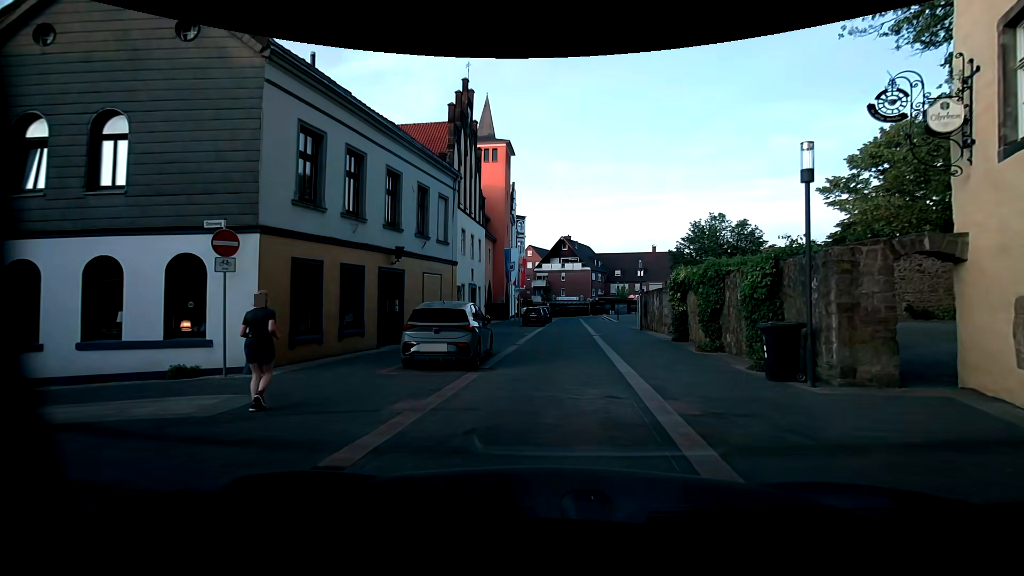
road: residential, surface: paving_stones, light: Day
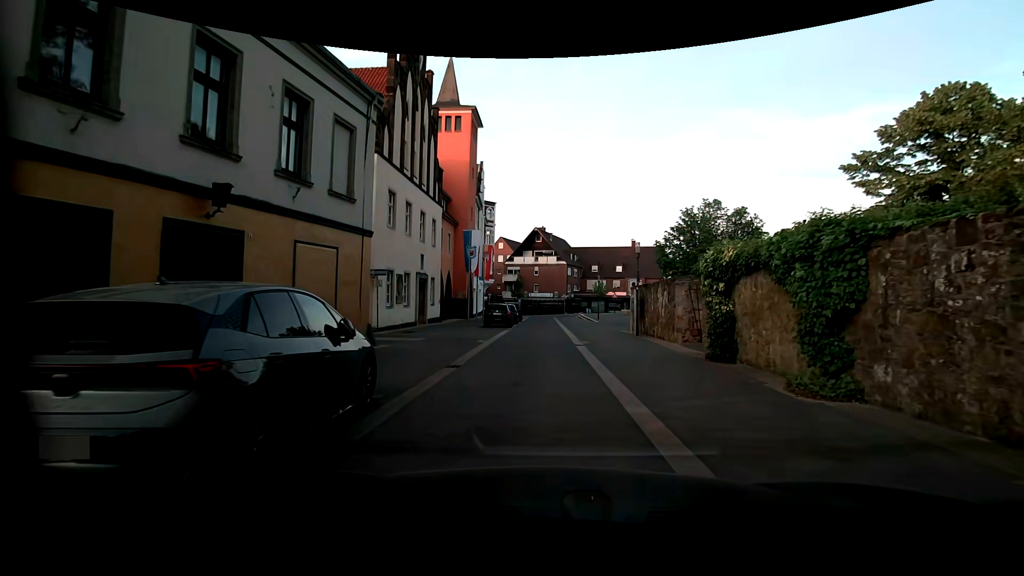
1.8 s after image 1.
(+0.5, +7.9) m; +4°
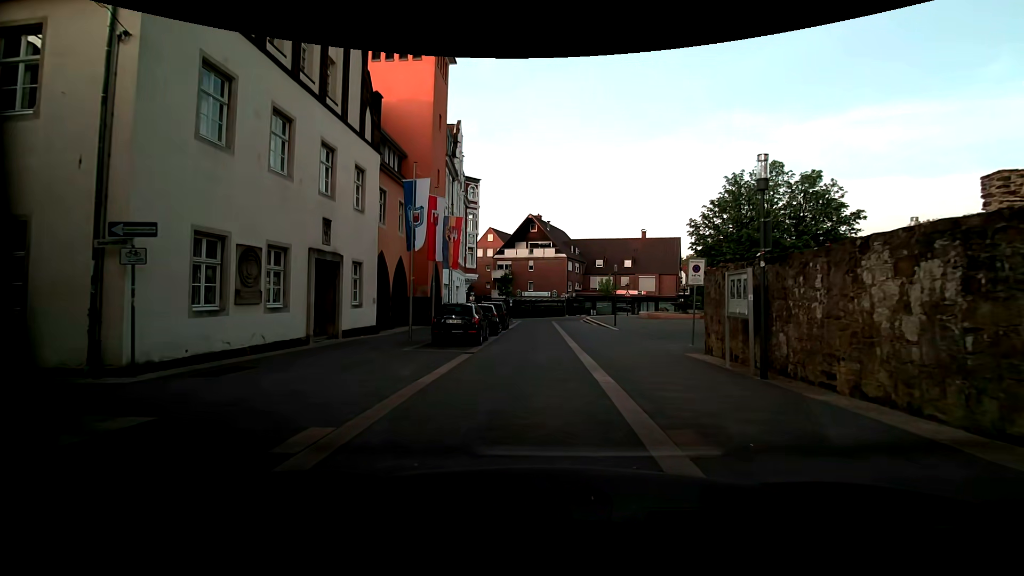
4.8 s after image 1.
(+0.3, +13.4) m; +1°
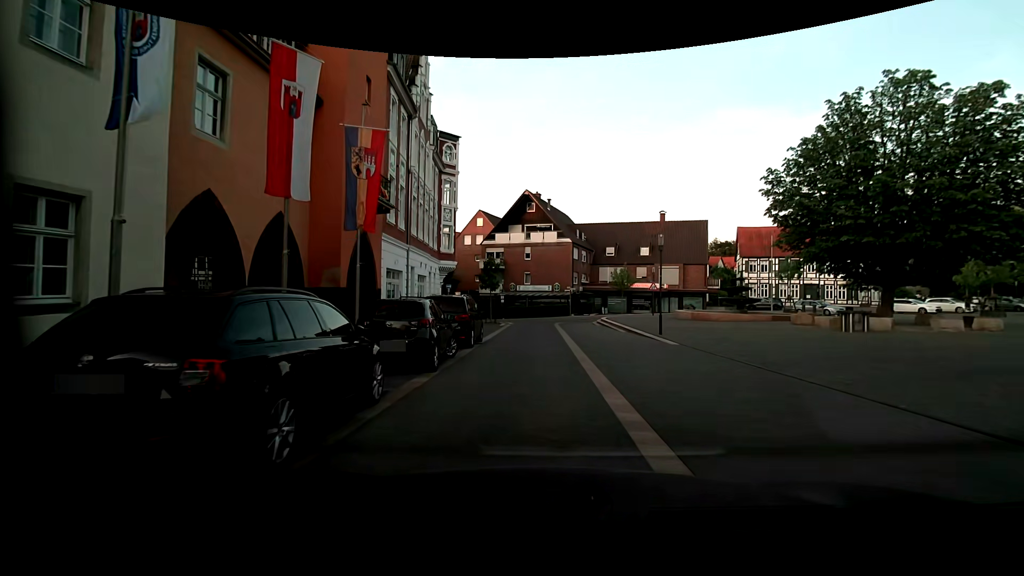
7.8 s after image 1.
(-0.1, +13.4) m; 0°
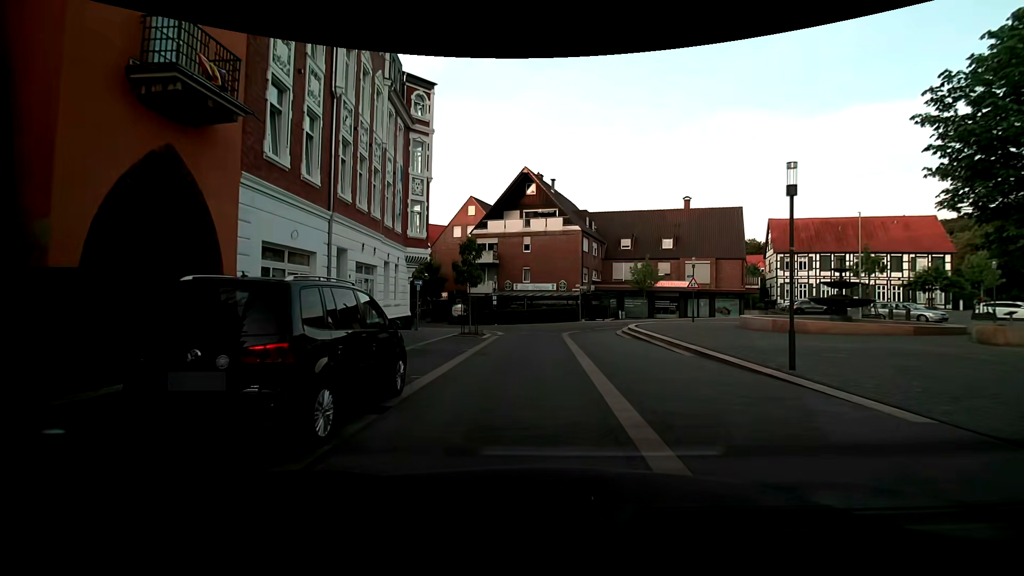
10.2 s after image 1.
(-0.1, +10.8) m; 0°
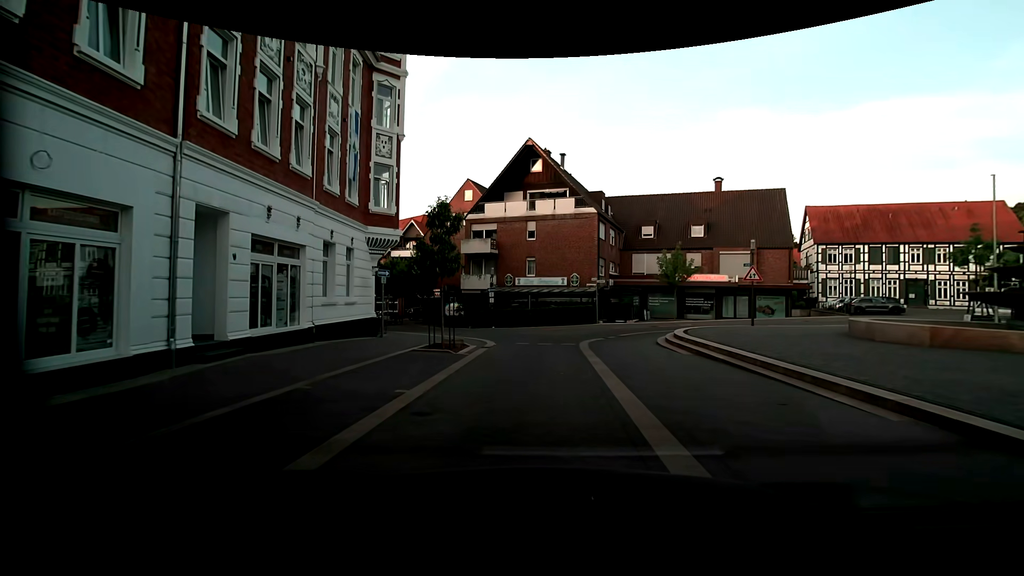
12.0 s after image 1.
(-0.2, +7.9) m; -2°
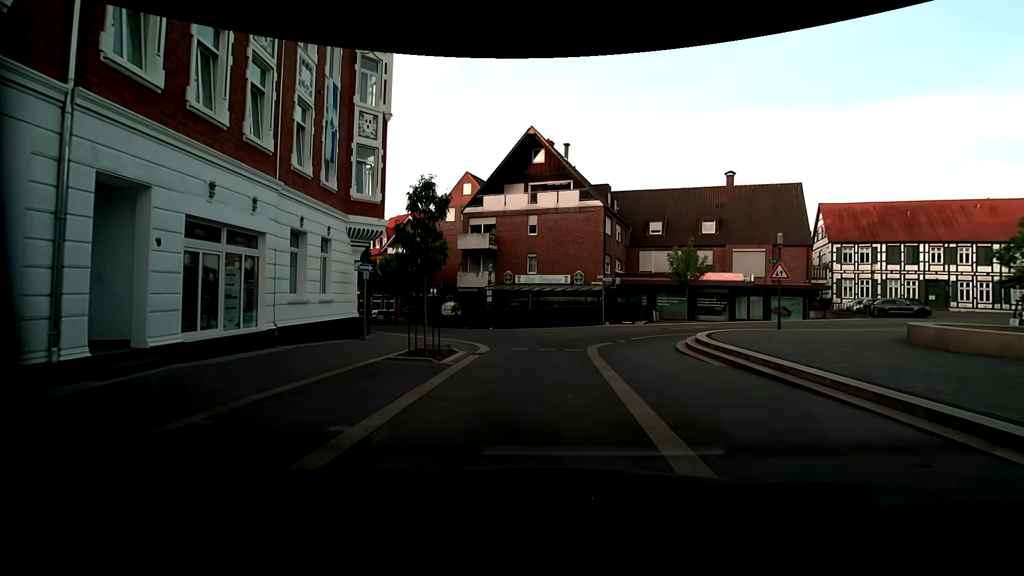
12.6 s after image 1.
(0.0, +2.5) m; -1°
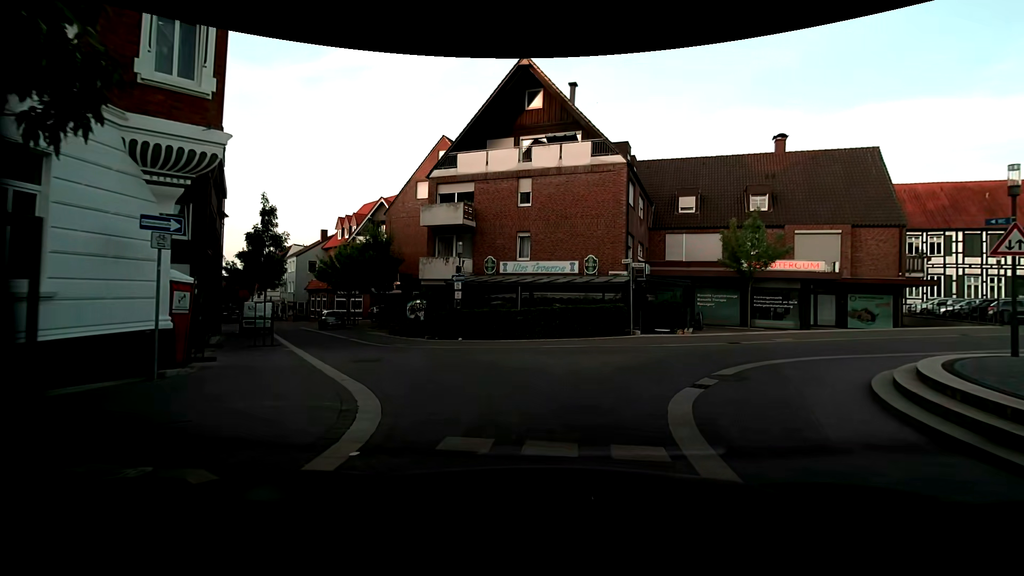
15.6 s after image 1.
(+0.2, +10.7) m; +2°
